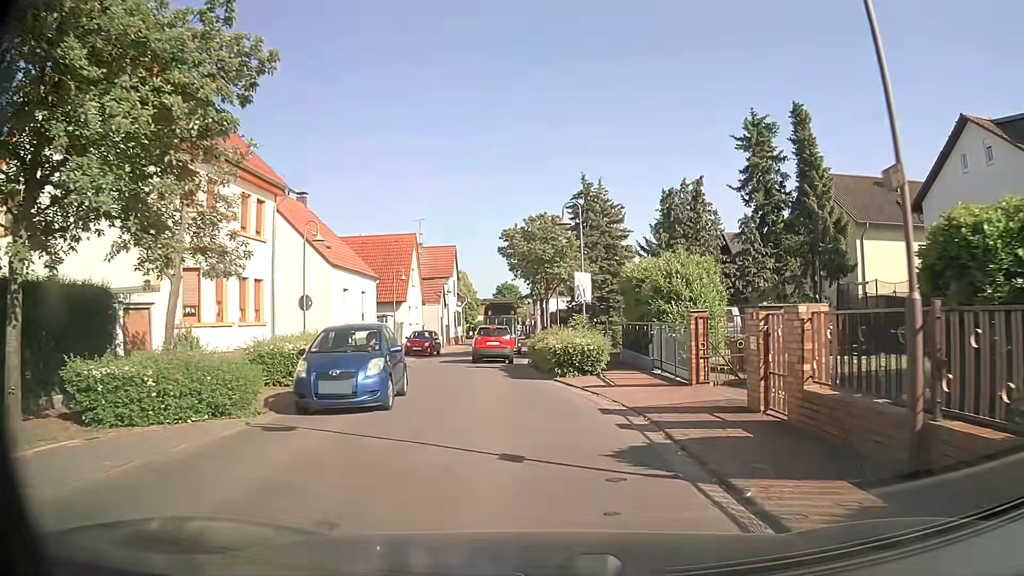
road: secondary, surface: asphalt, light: Day
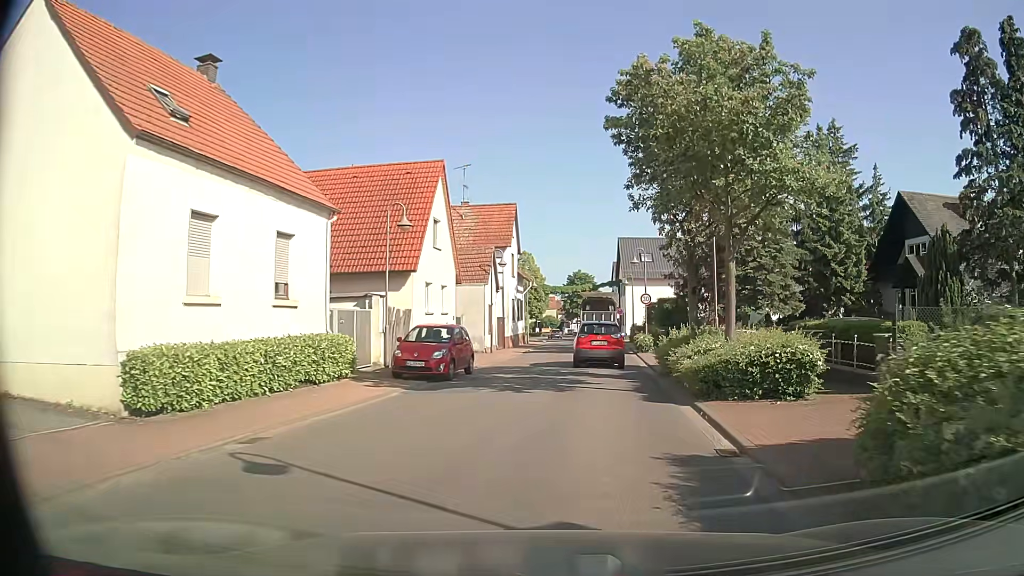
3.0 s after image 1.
(-2.0, +20.7) m; -7°
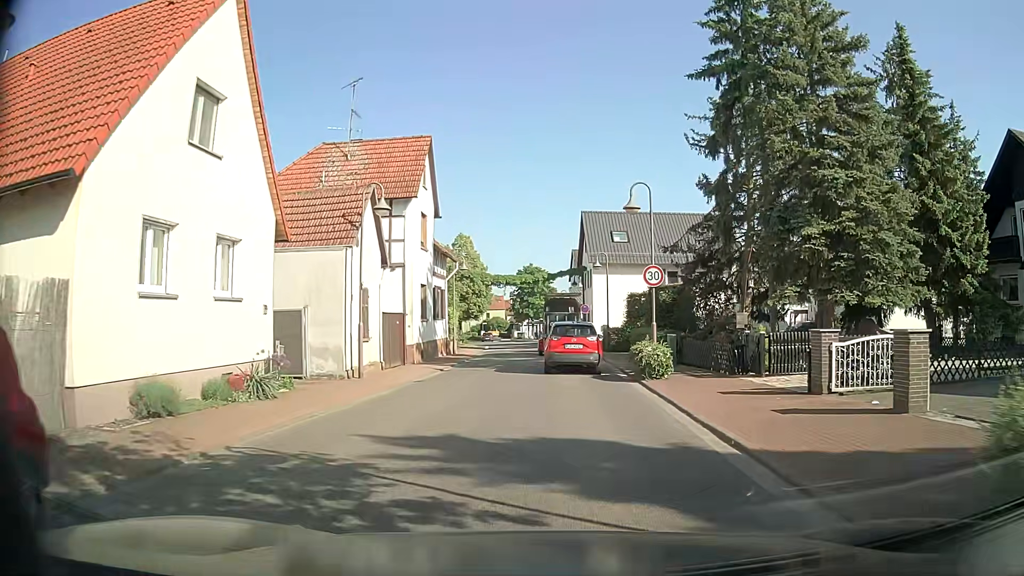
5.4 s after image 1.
(+1.0, +16.9) m; +4°
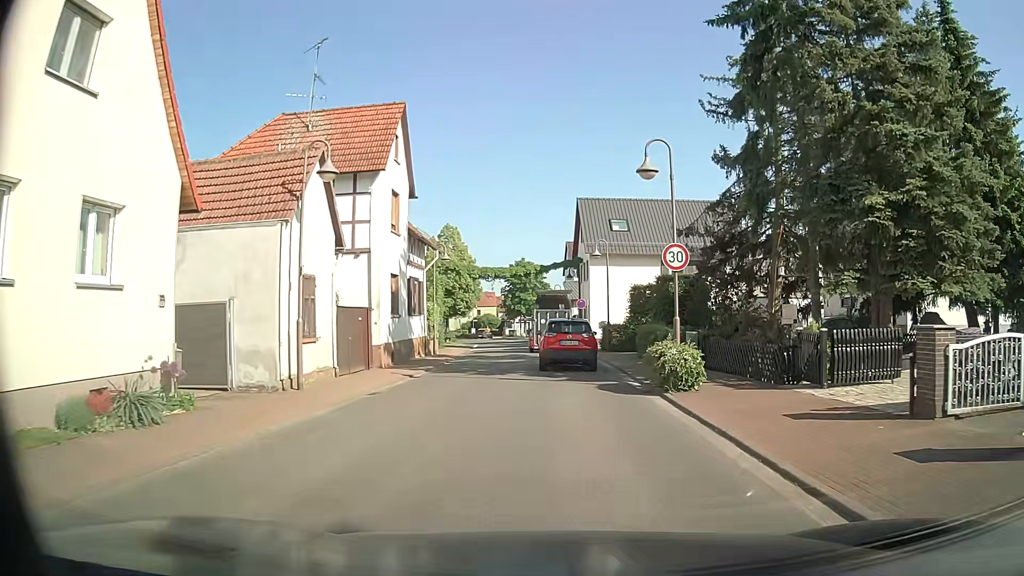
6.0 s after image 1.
(+0.1, +4.2) m; 0°
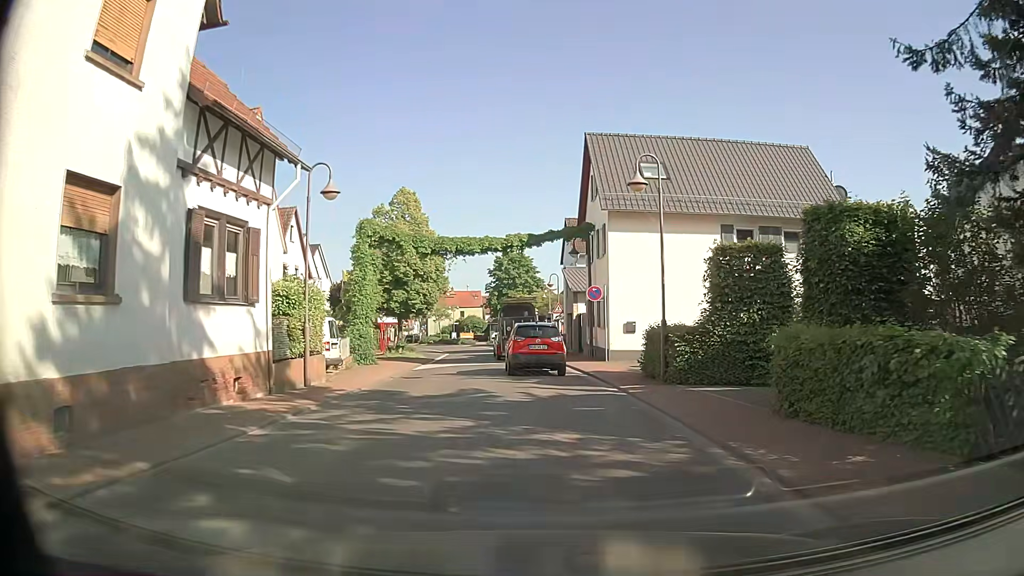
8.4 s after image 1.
(+0.5, +17.1) m; 0°
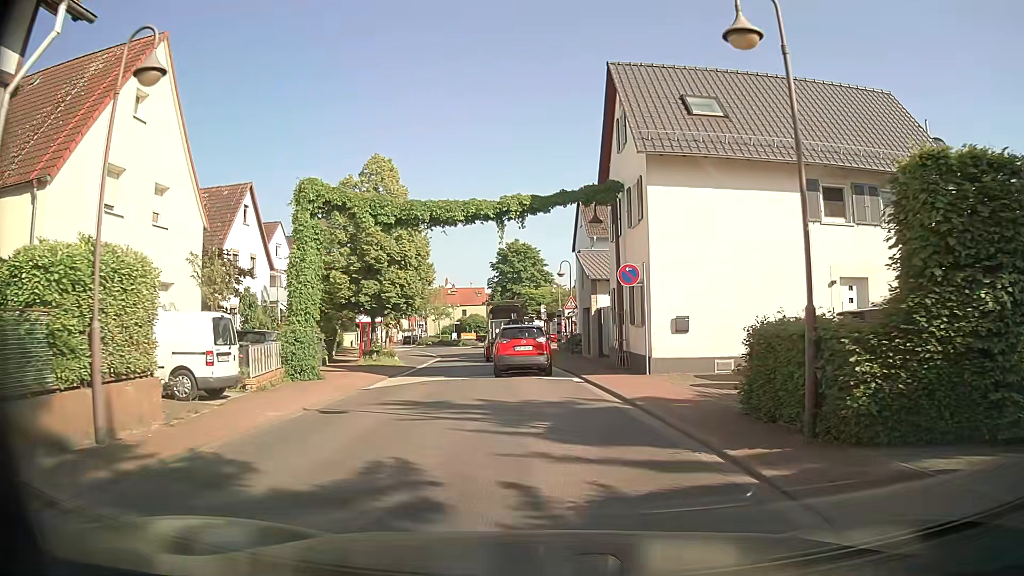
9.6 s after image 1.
(+0.2, +8.6) m; +1°
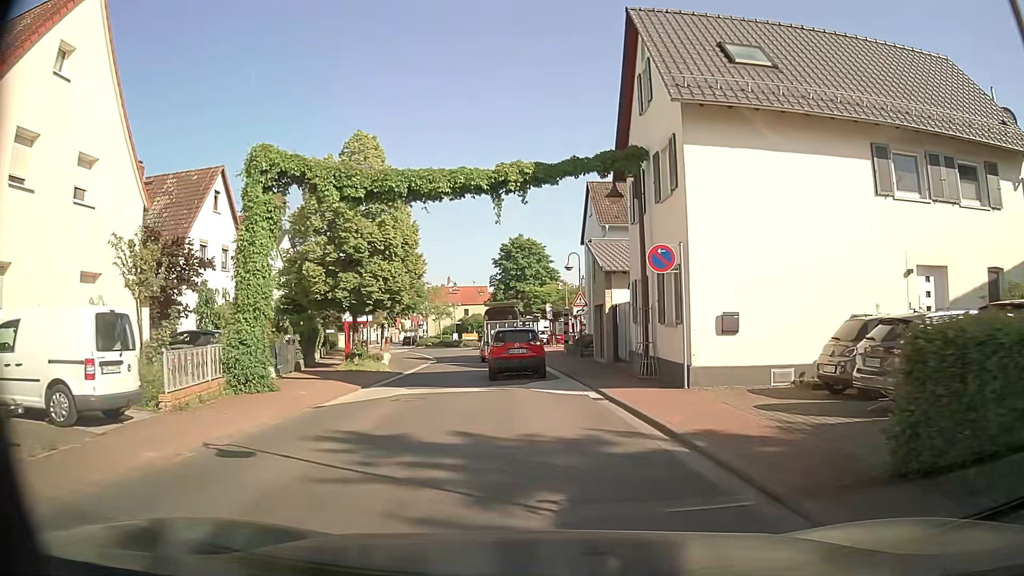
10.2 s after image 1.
(0.0, +4.3) m; -1°
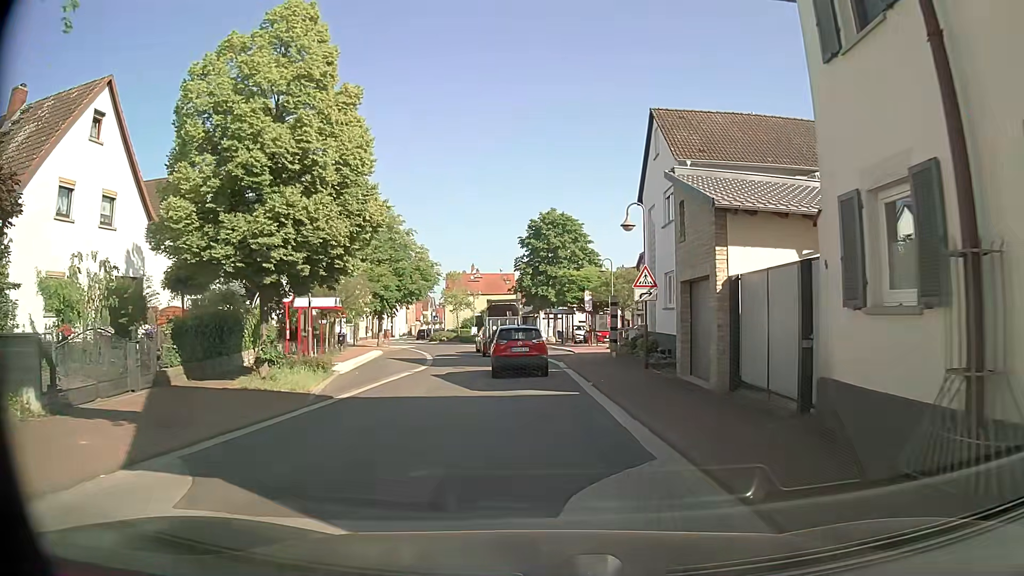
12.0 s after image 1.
(-0.3, +12.9) m; -3°
